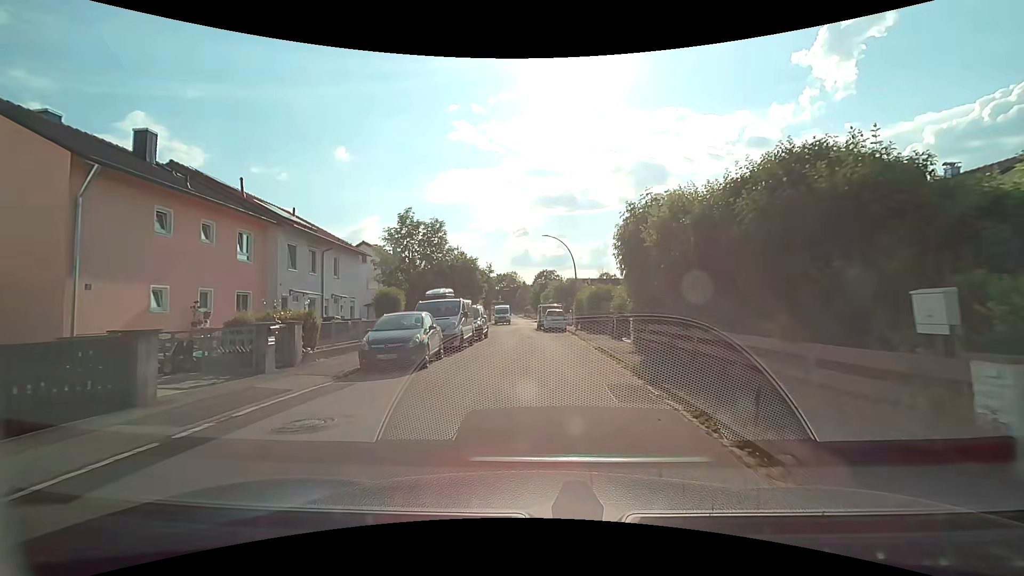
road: residential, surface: asphalt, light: Day
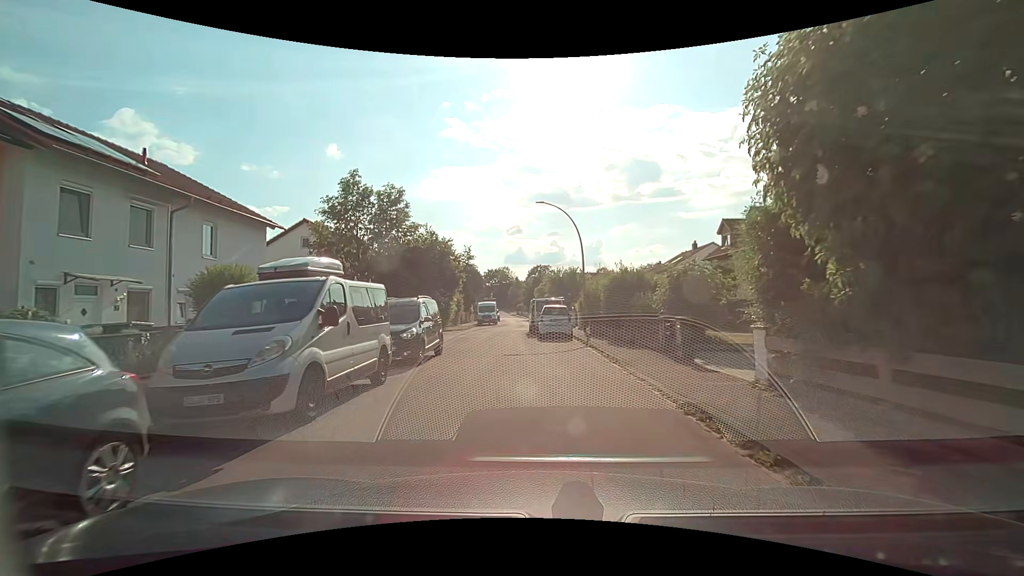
(+0.1, +11.7) m; +1°
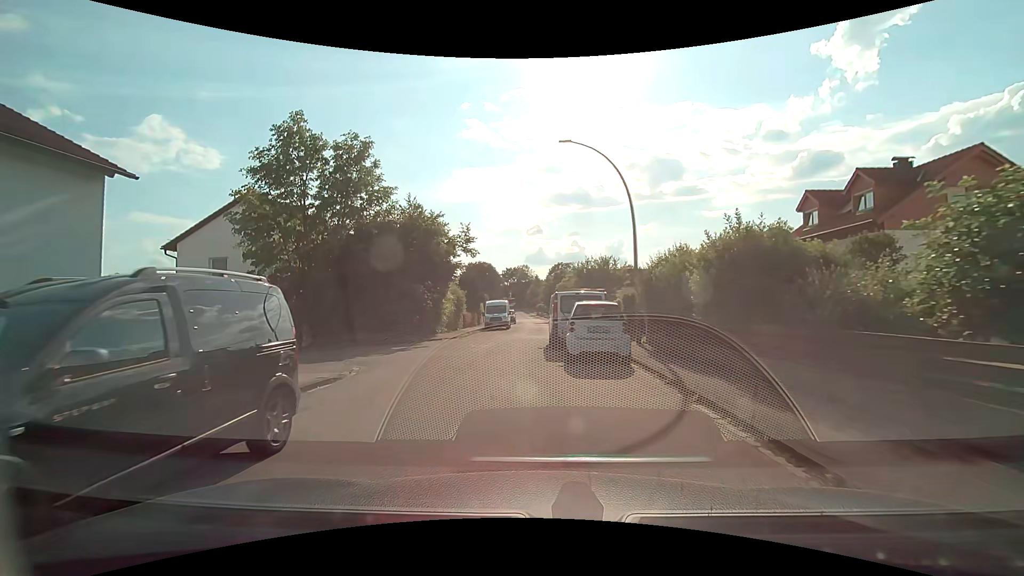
(-0.1, +10.6) m; -3°
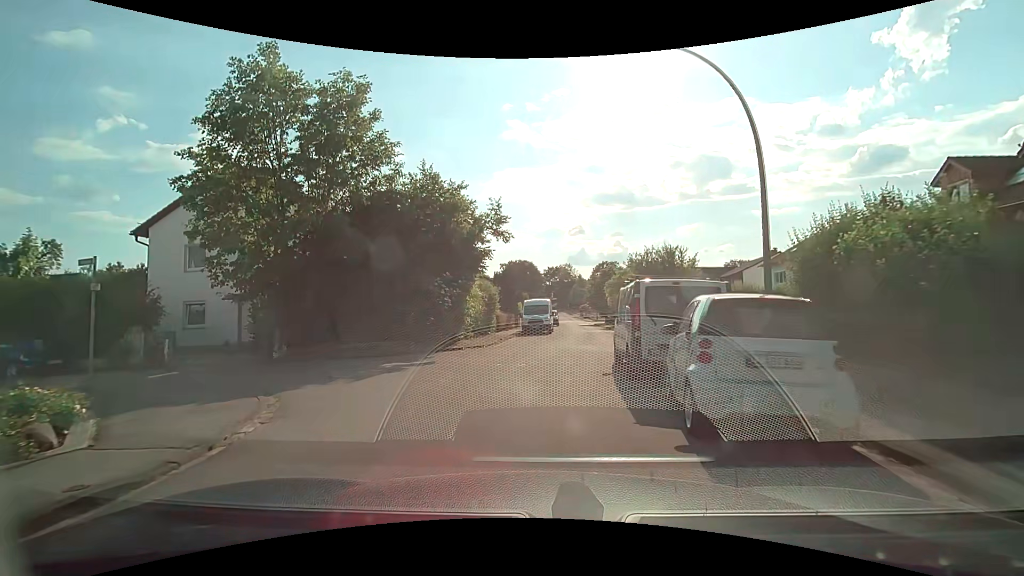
(-0.2, +6.9) m; -4°
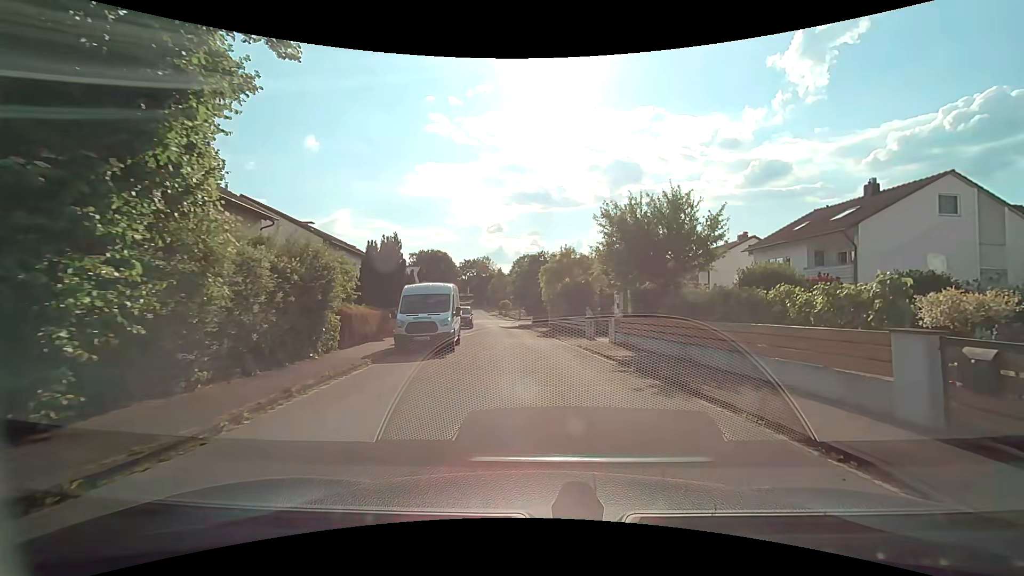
(+0.6, +16.9) m; +10°
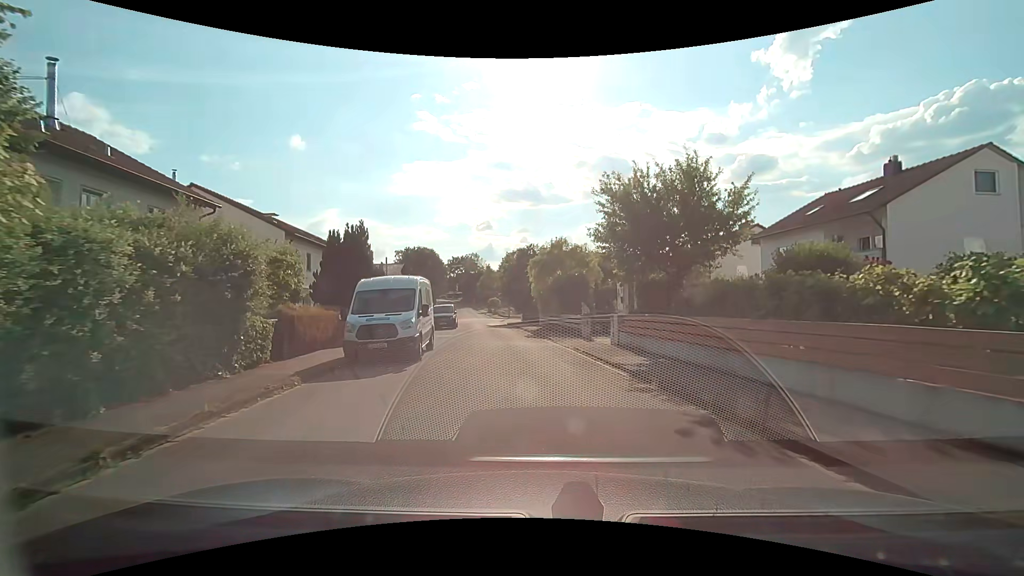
(0.0, +3.5) m; 0°
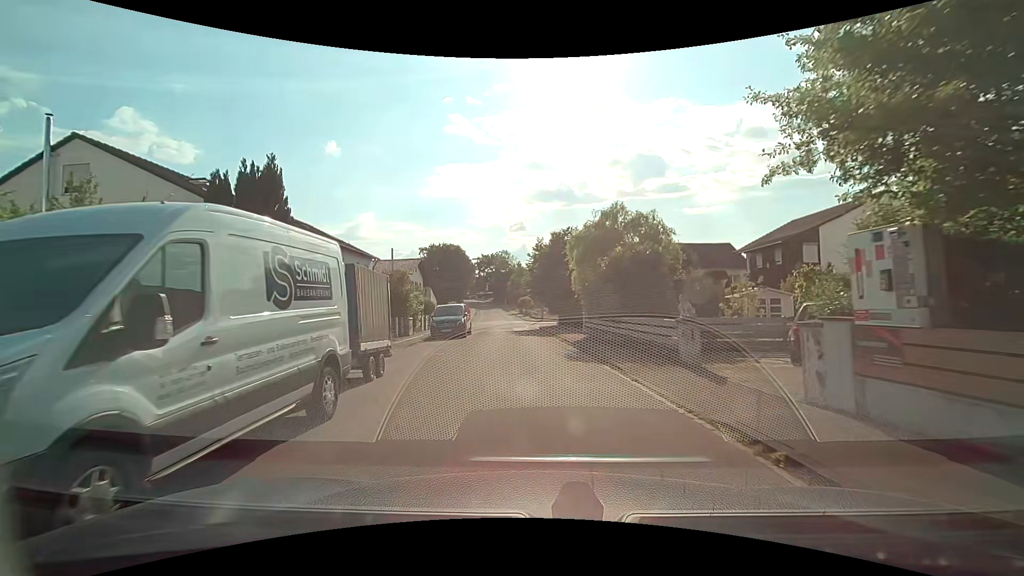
(-0.3, +11.0) m; -4°
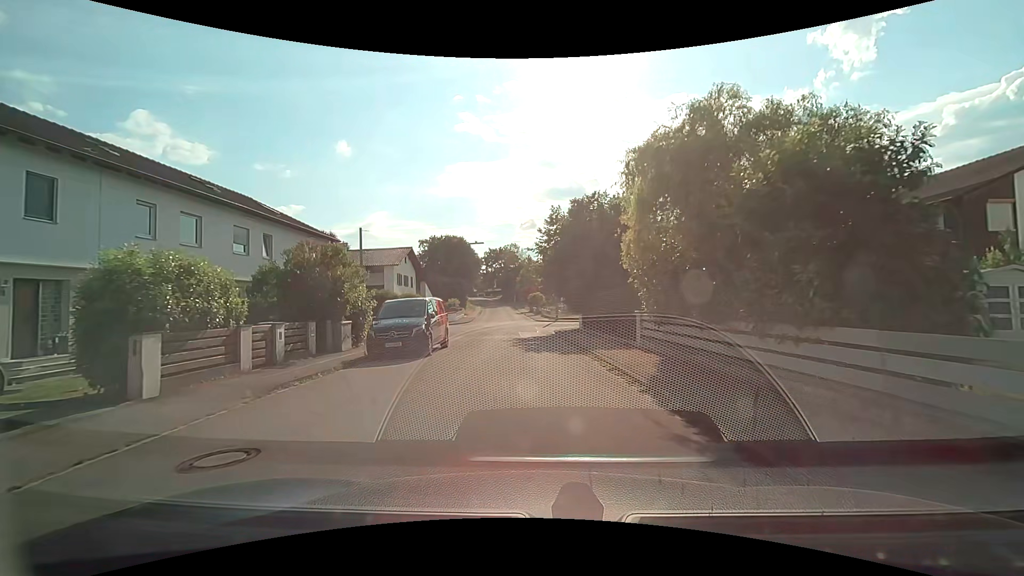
(-0.2, +11.8) m; -1°
(0, +10) (-1, +20) (-1, +30) (-1, +40) (-2, +50) (-3, +60) (-4, +70) (-4, +80) (-5, +90) (-6, +100) m
